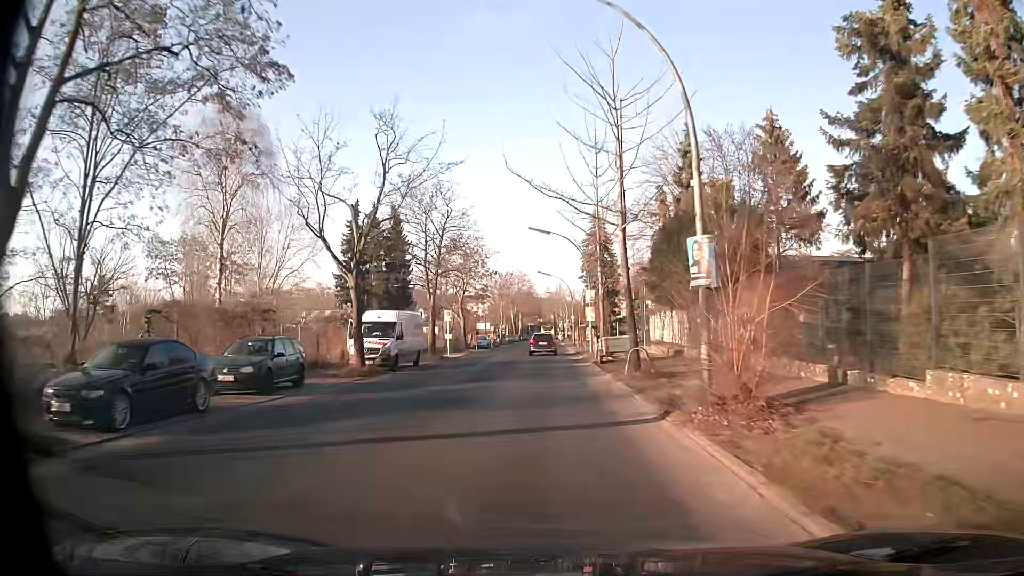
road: tertiary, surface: asphalt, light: Day
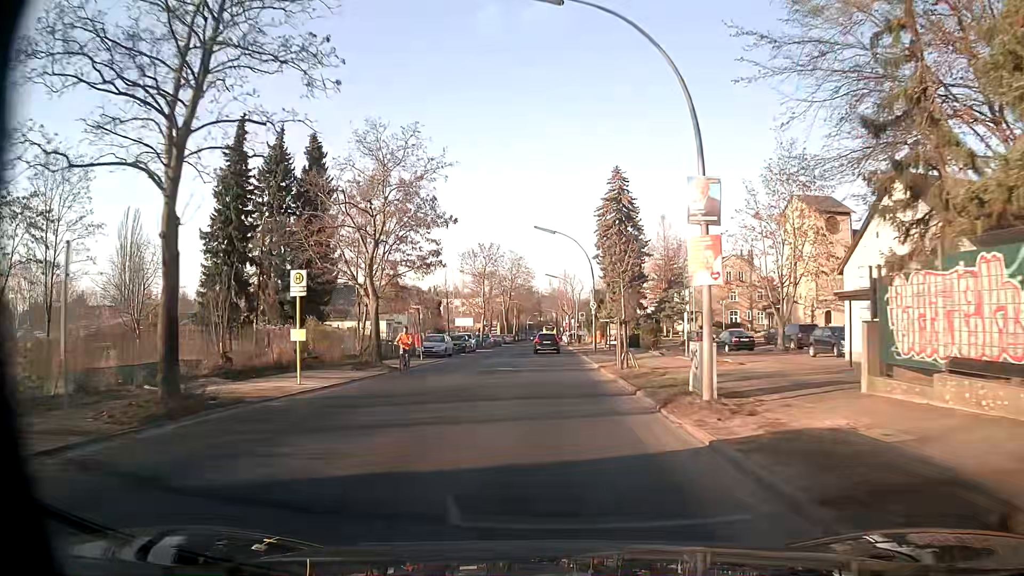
(-0.3, +30.2) m; 0°
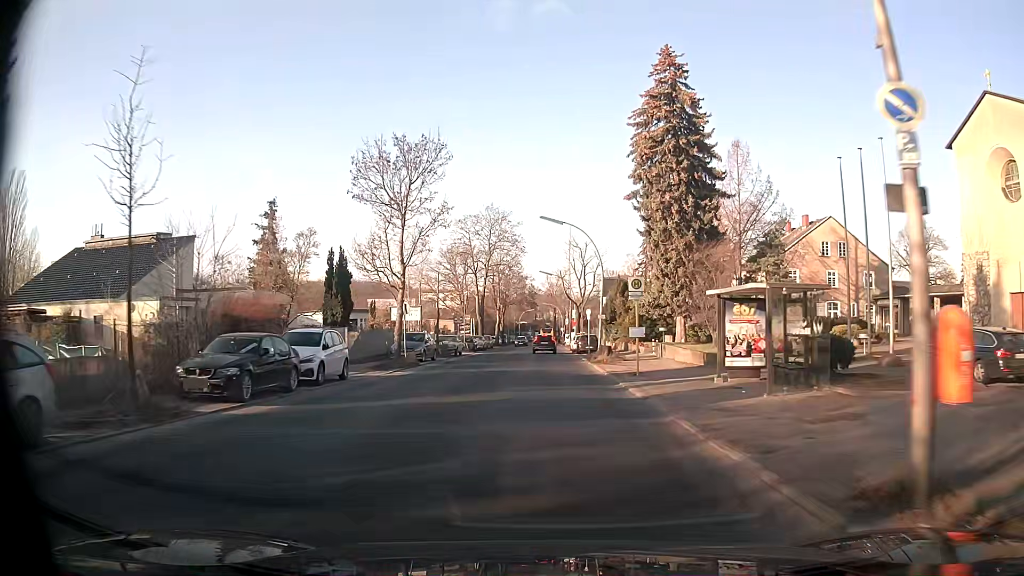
(0.0, +37.4) m; 0°
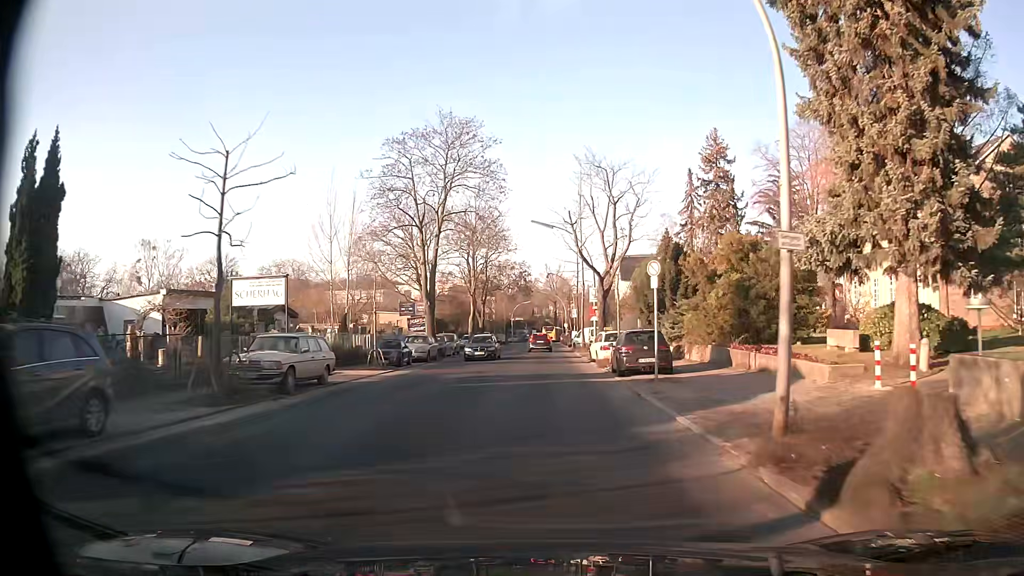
(-0.1, +29.9) m; 0°
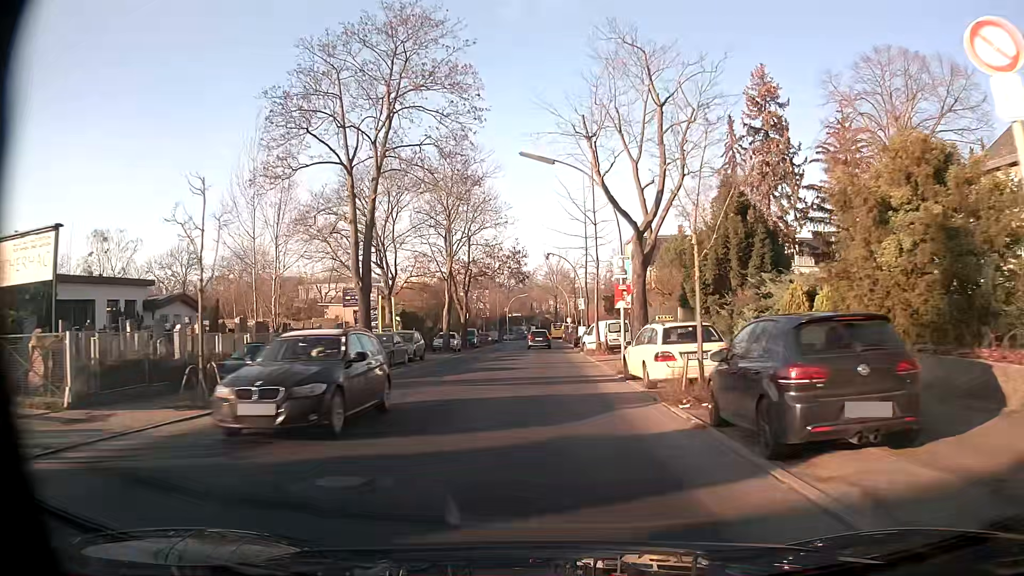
(0.0, +14.8) m; 0°
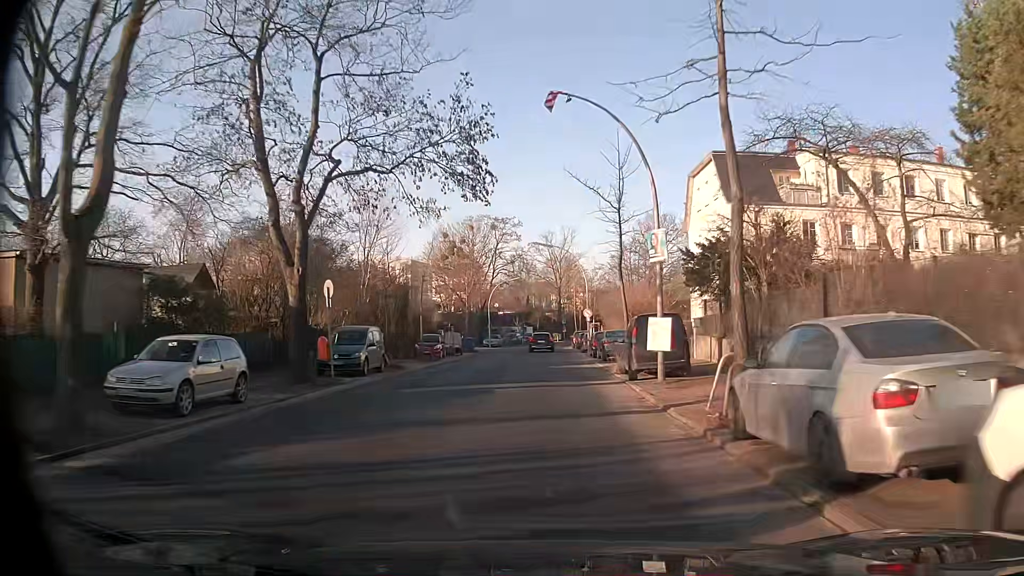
(-0.1, +37.8) m; 0°
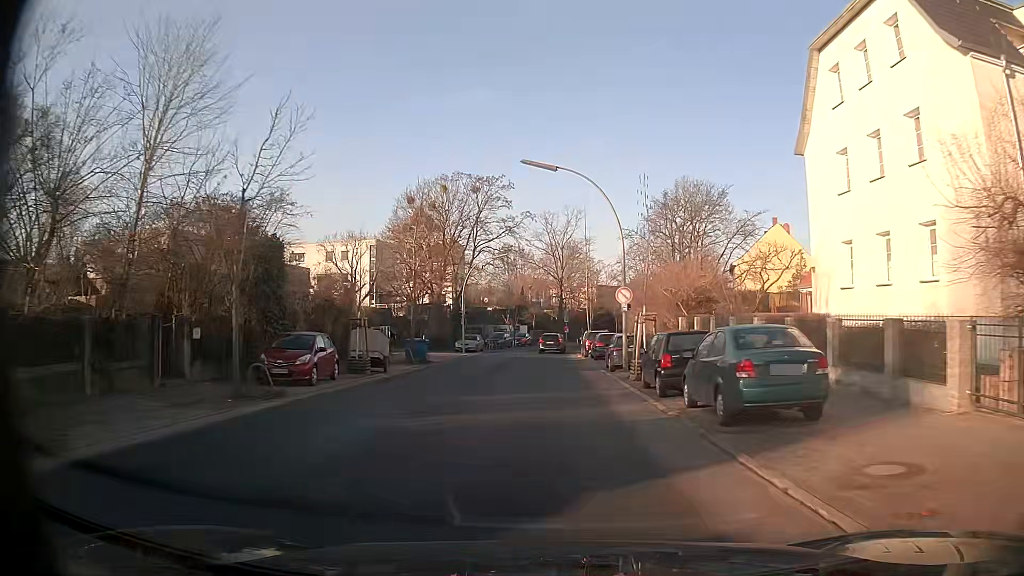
(-0.1, +22.8) m; -1°
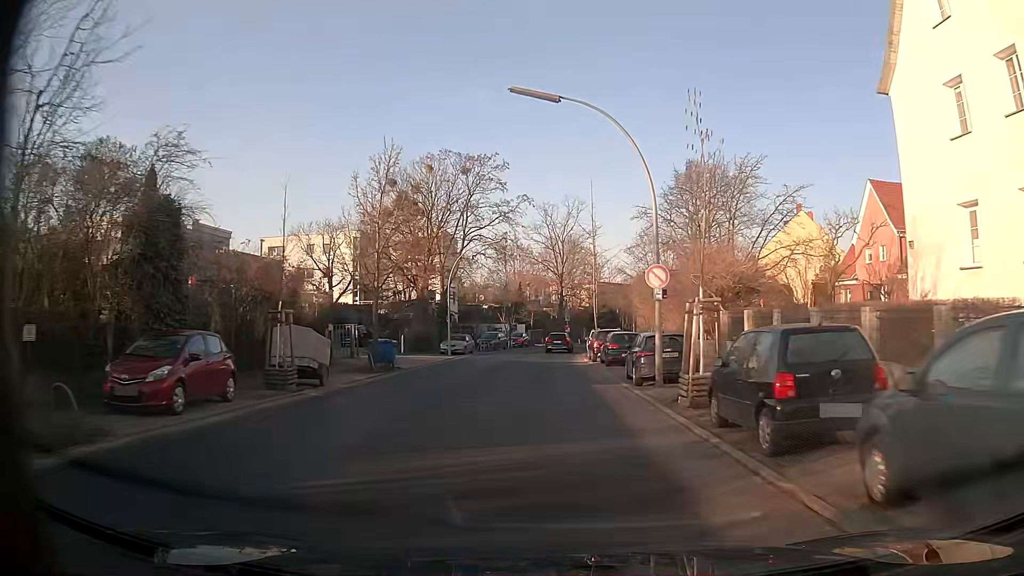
(+0.1, +7.6) m; 0°
(0, +10) (0, +20) (0, +30) (0, +40) (+1, +50) (+2, +60) (+3, +70) (+6, +79) (+9, +89) (+12, +98) m
